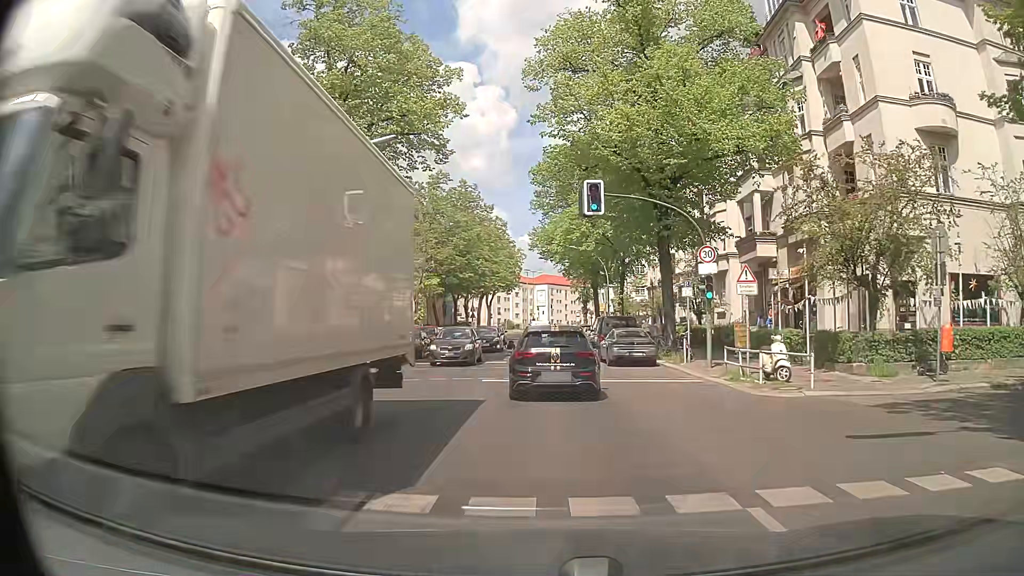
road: secondary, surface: asphalt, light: Day
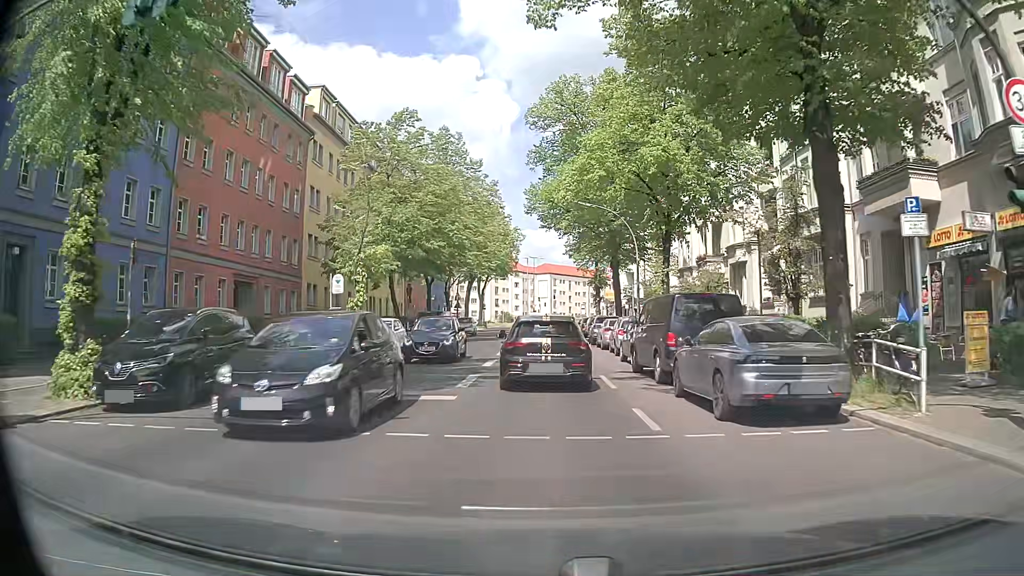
(0.0, +16.4) m; -1°
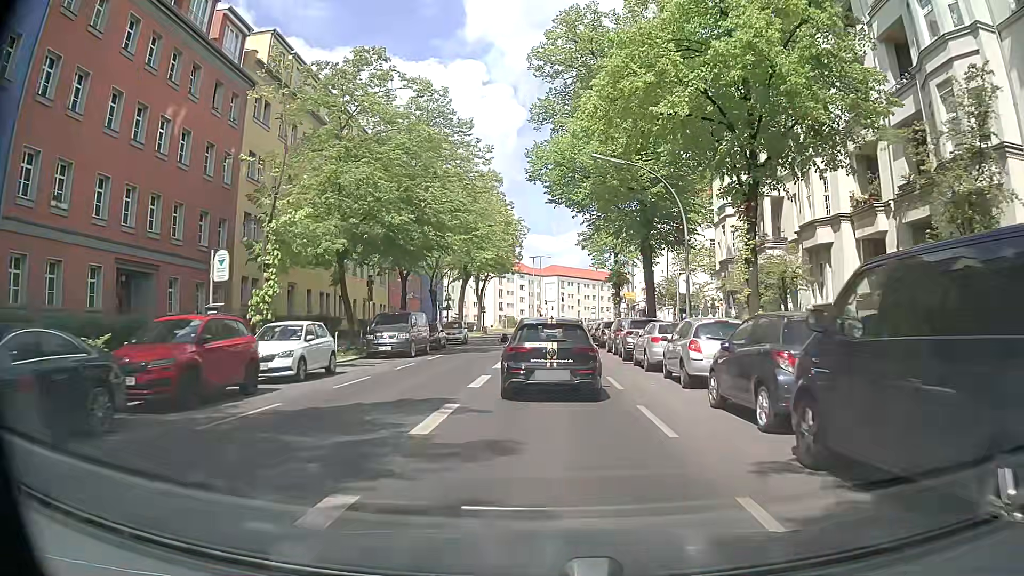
(0.0, +11.4) m; -1°
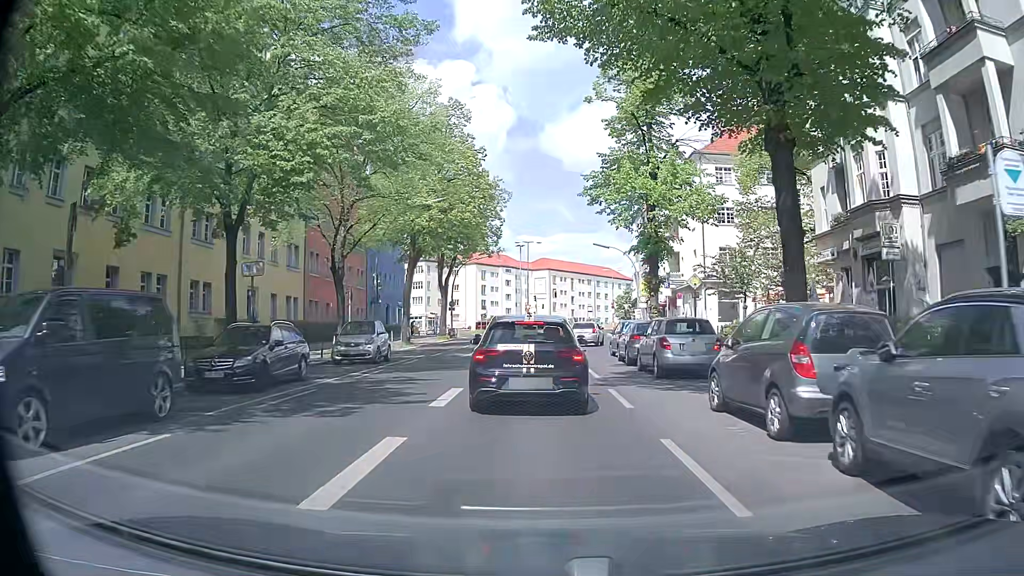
(+0.4, +21.3) m; +1°
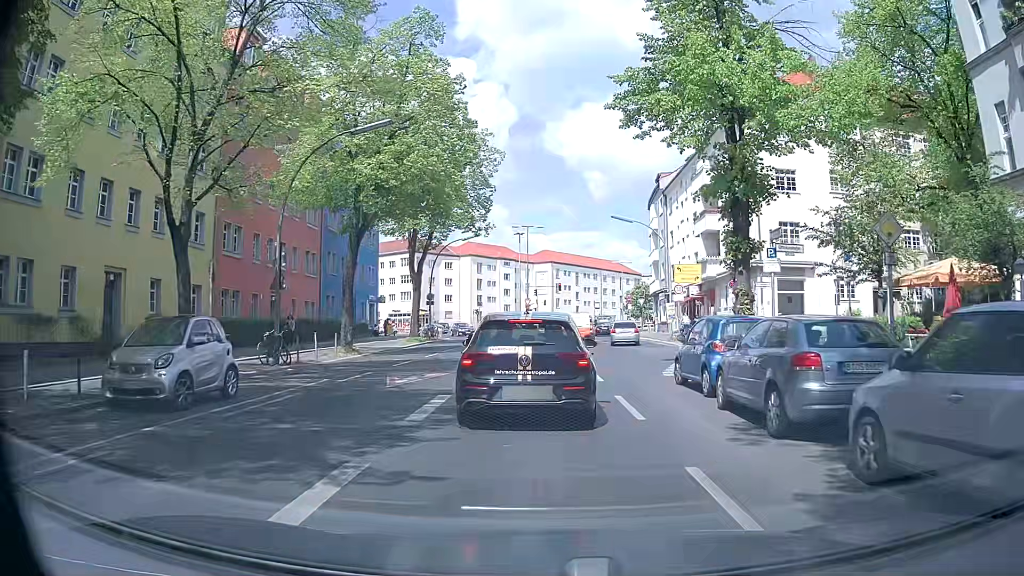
(+0.1, +13.4) m; -2°
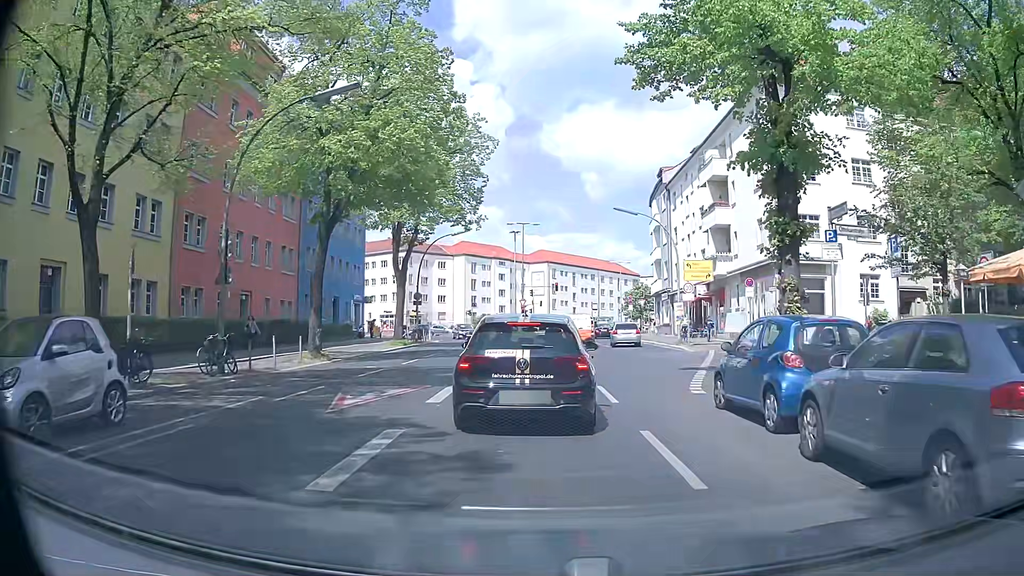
(+0.1, +3.7) m; +3°
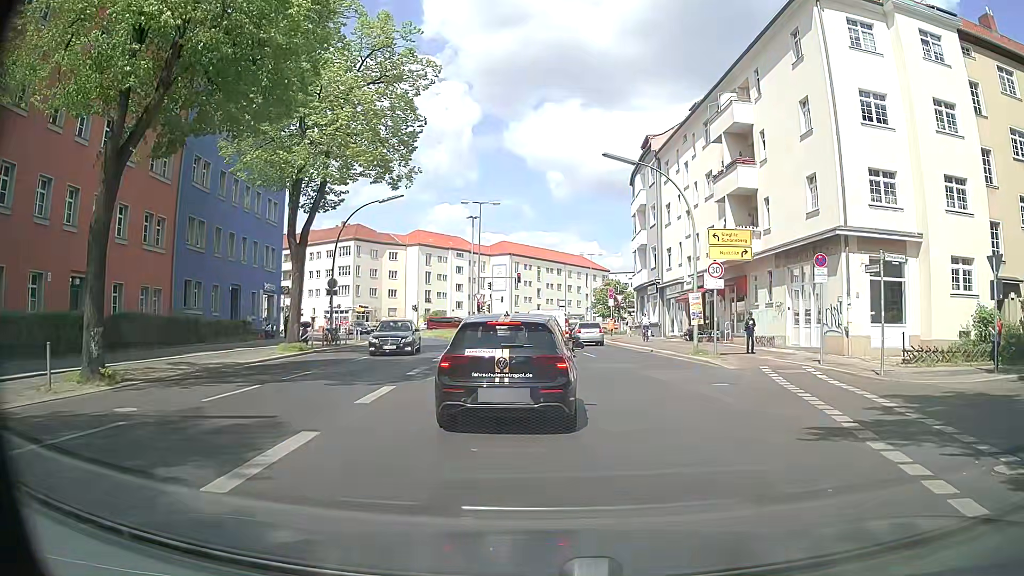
(+0.1, +12.2) m; +1°
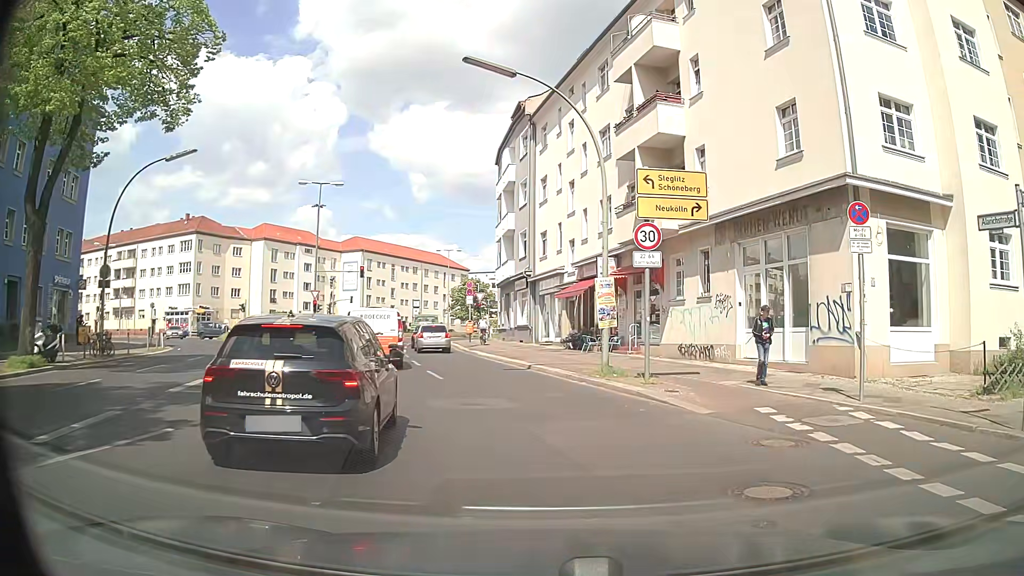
(+0.7, +10.2) m; +14°
